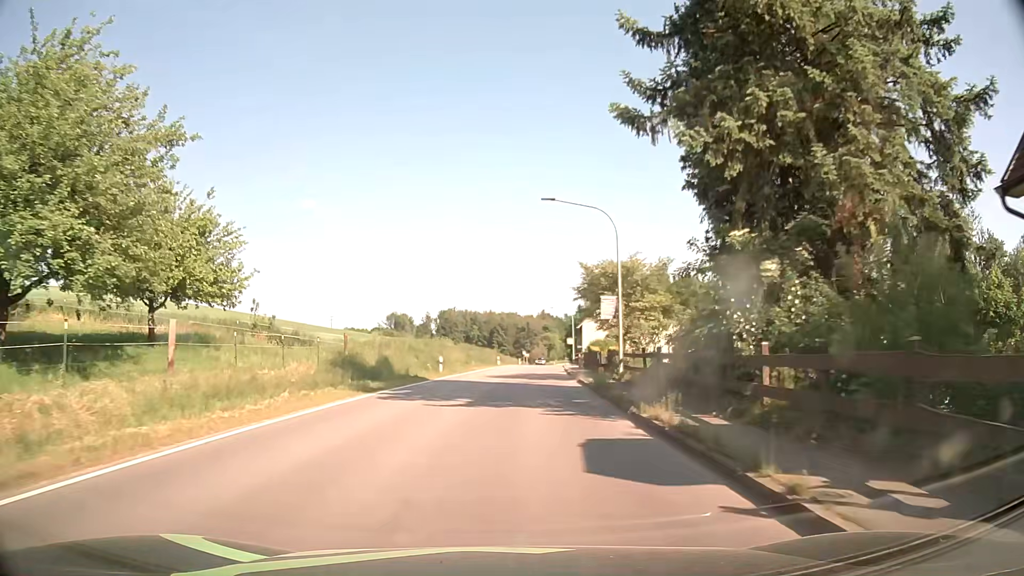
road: secondary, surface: asphalt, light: Day
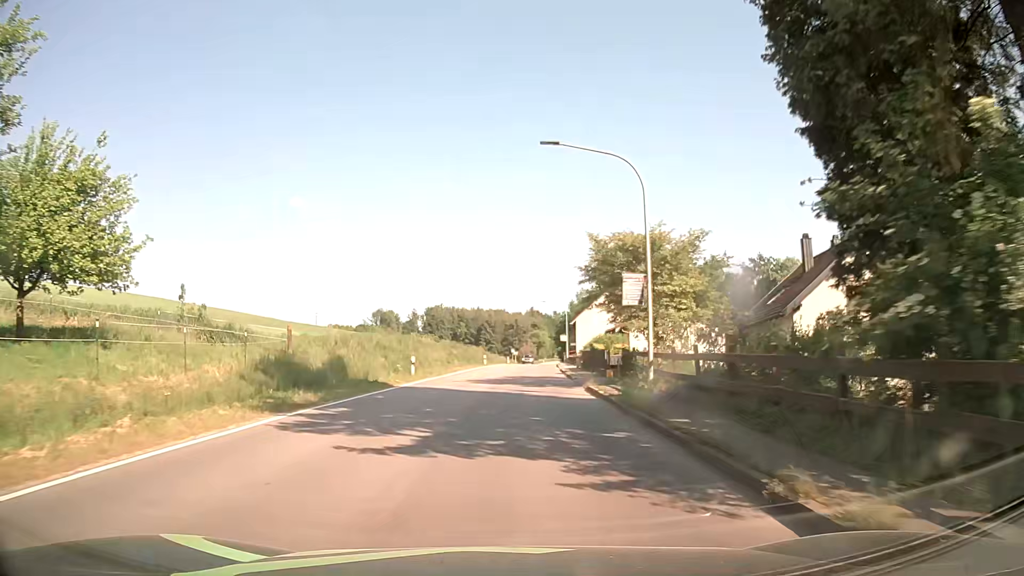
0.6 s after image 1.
(+0.1, +7.4) m; +2°
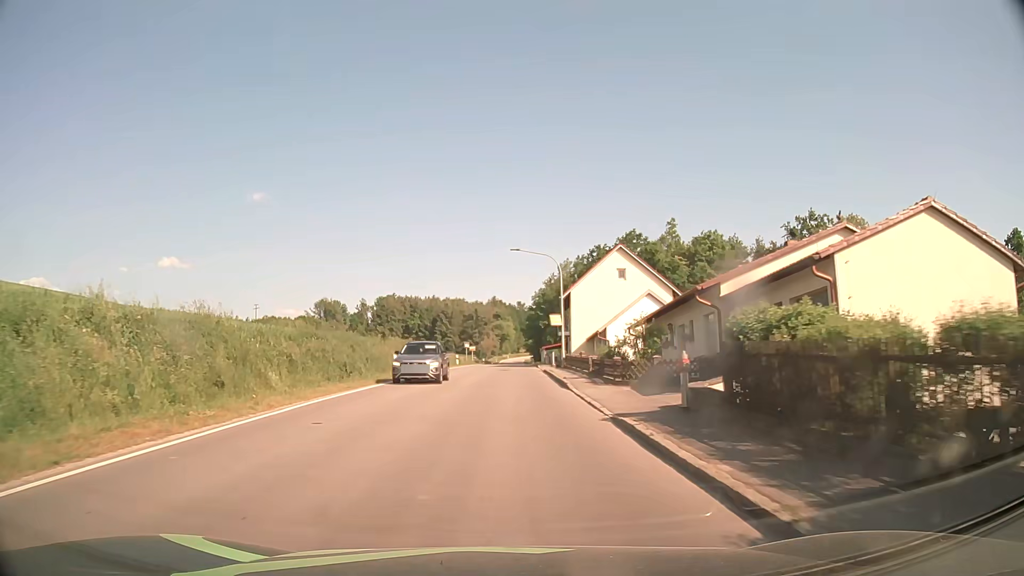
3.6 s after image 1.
(+1.1, +37.8) m; +3°
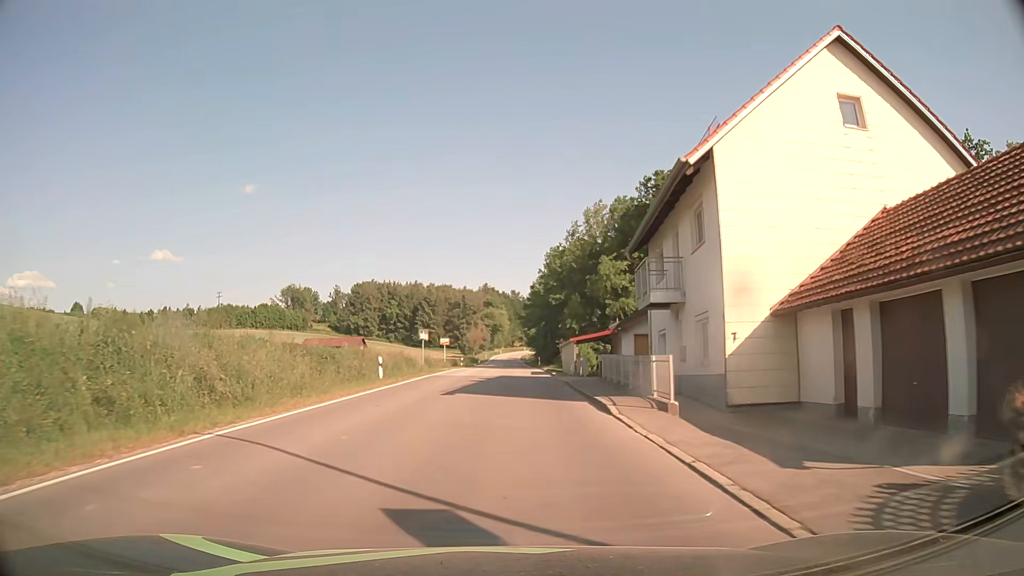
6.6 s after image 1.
(+0.3, +38.2) m; +1°
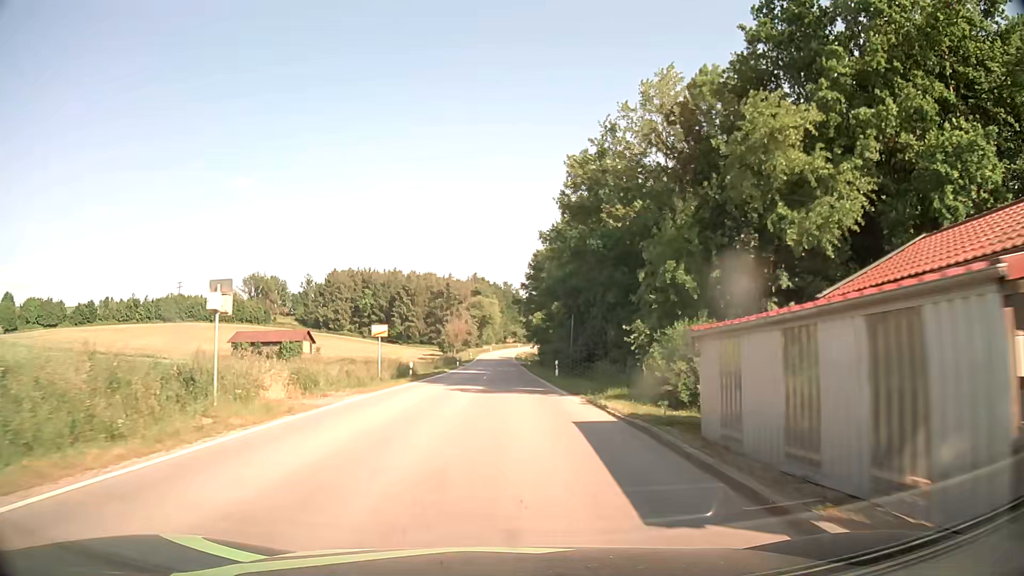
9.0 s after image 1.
(+0.1, +32.2) m; +1°
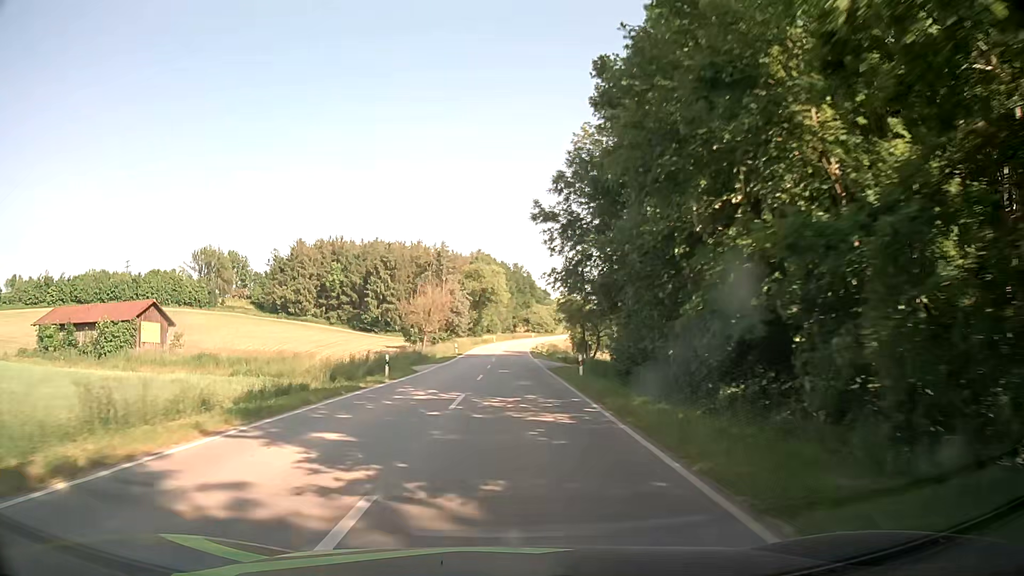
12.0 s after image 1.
(-0.3, +48.2) m; -1°
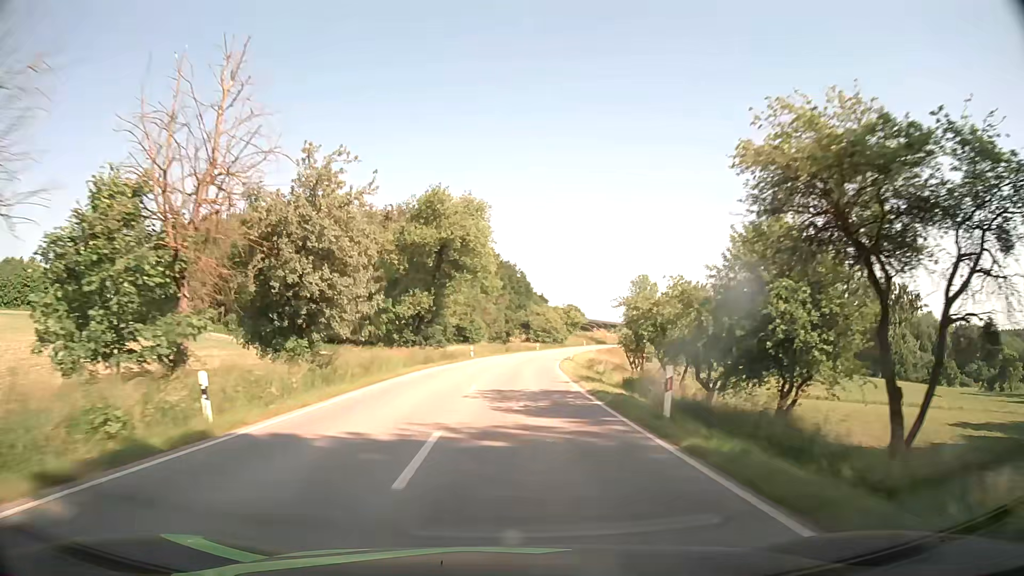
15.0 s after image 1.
(+0.1, +56.3) m; +1°
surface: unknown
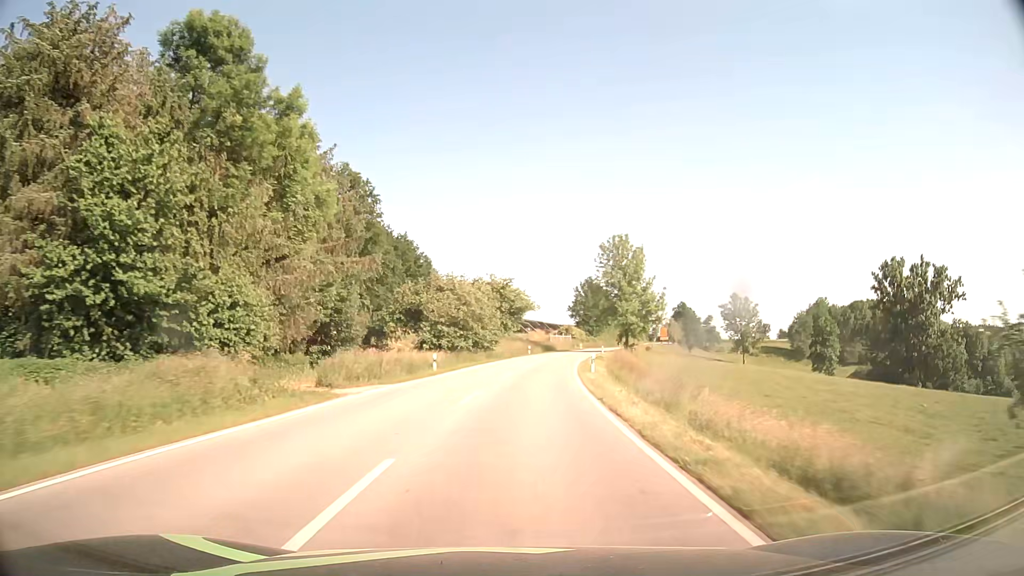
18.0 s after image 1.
(+3.5, +62.5) m; +7°
(0, +10) (0, +20) (+1, +30) (+2, +40) (+3, +50) (+5, +60) (+7, +70) (+9, +79) (+11, +89) (+13, +99) m
